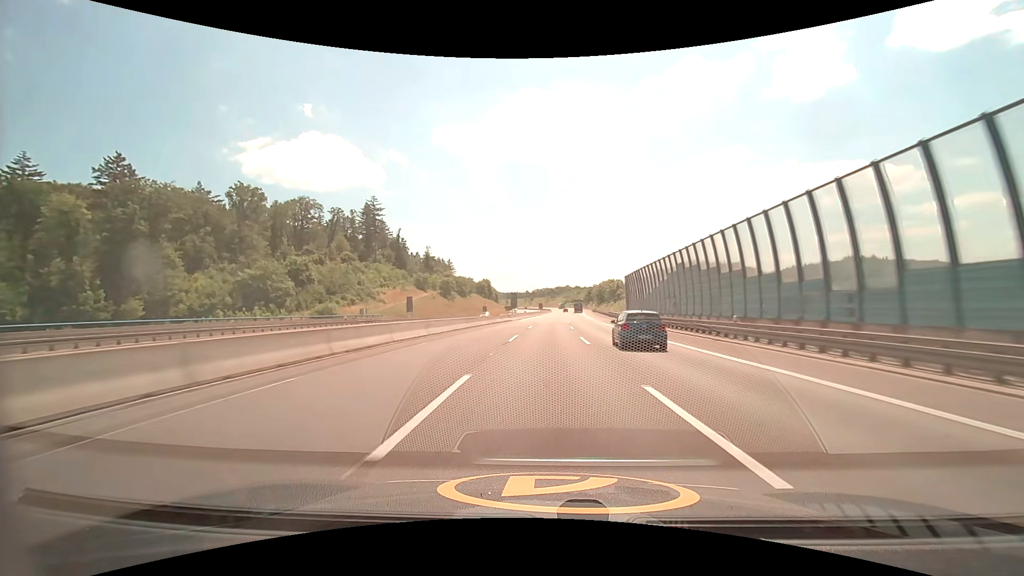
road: motorway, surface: asphalt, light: Day
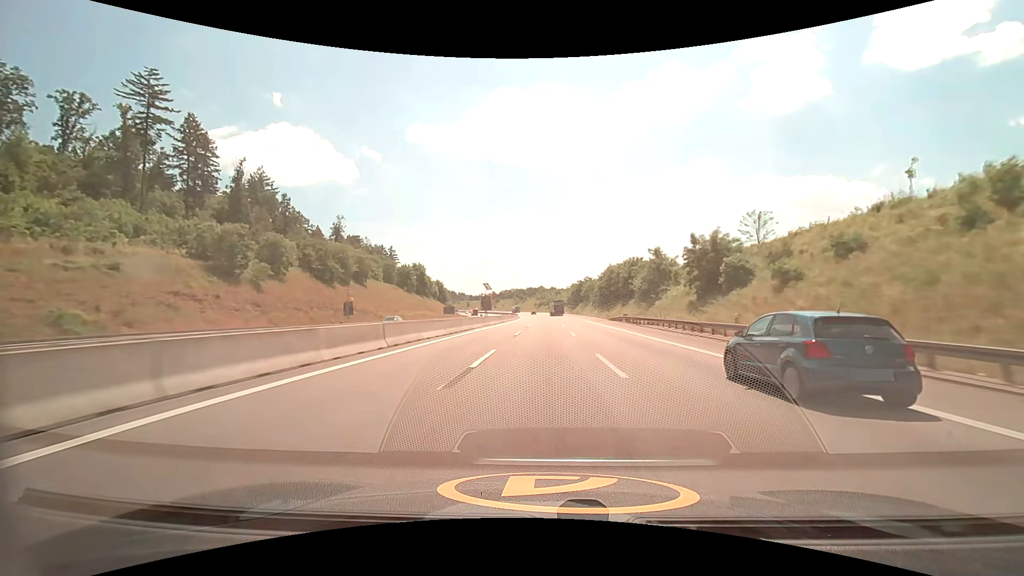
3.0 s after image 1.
(+3.4, +99.7) m; +3°
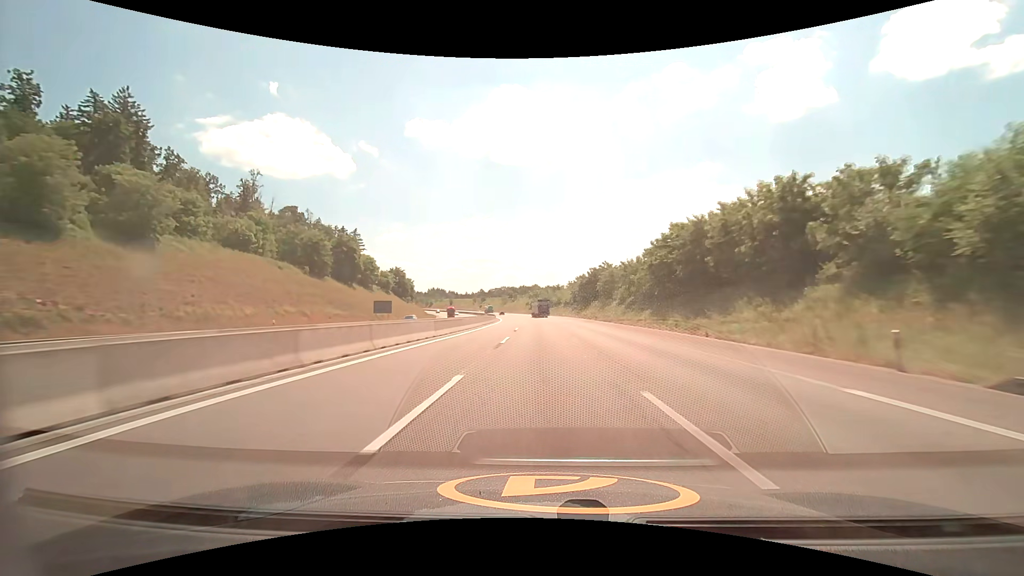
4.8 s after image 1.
(+0.5, +61.2) m; +1°
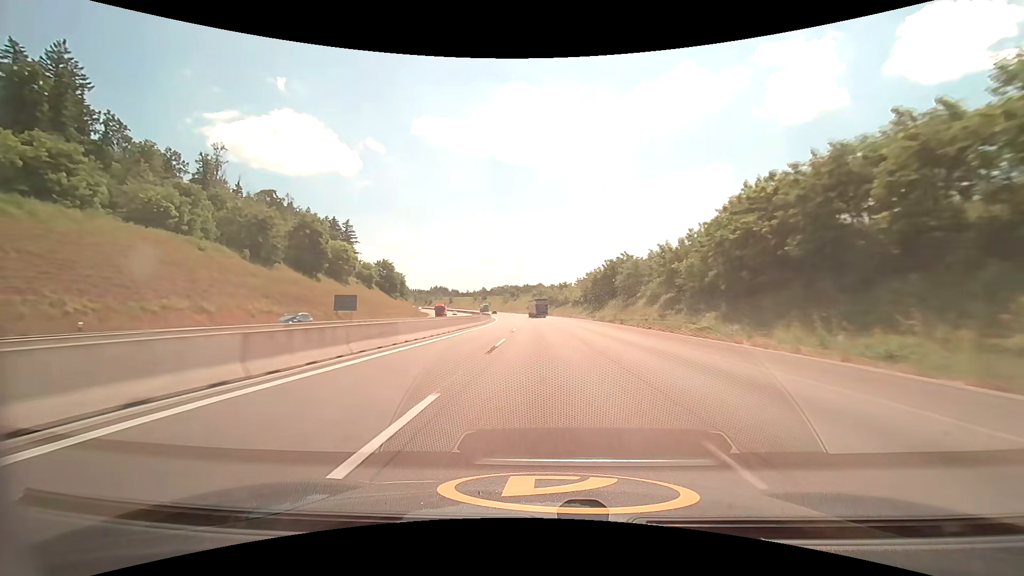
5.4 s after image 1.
(-0.1, +20.5) m; 0°
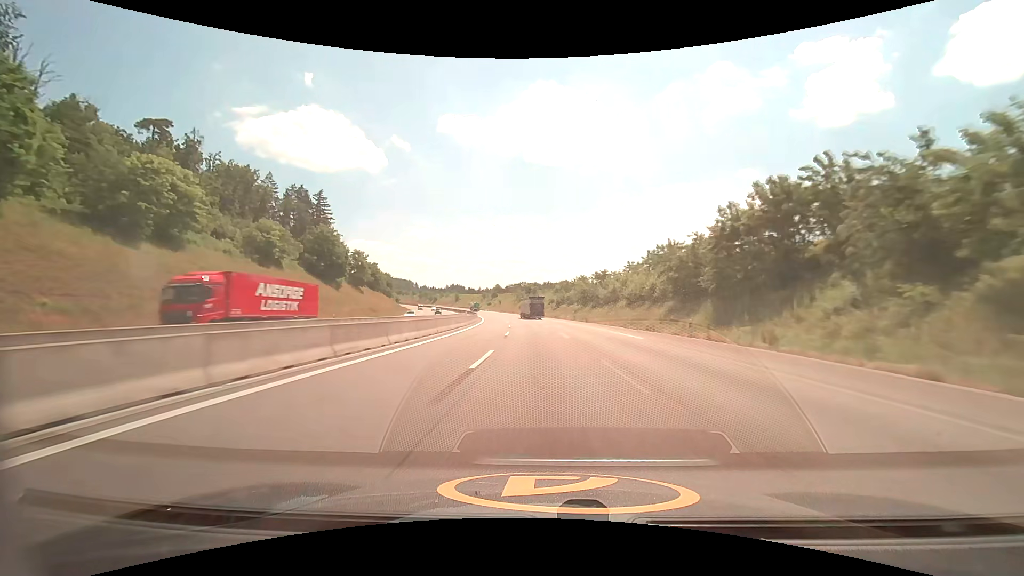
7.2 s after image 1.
(-1.1, +61.6) m; -2°
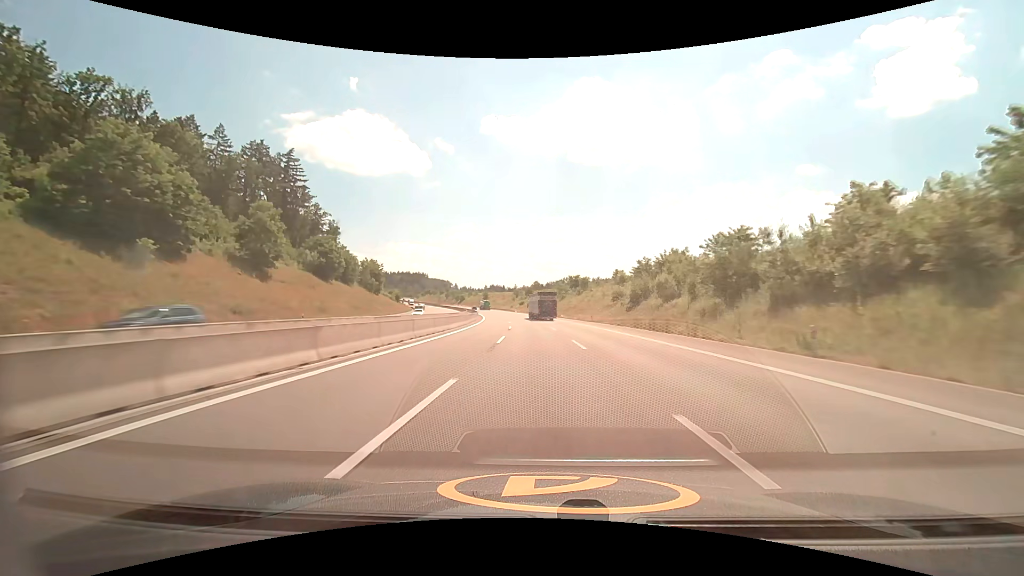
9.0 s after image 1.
(-2.2, +61.7) m; -5°
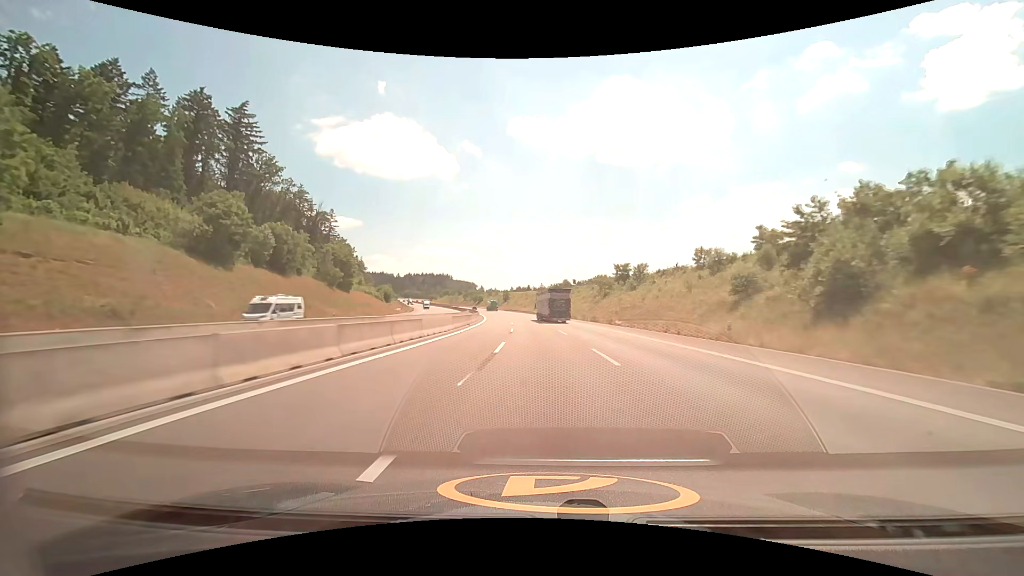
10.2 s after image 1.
(-1.3, +41.2) m; -3°
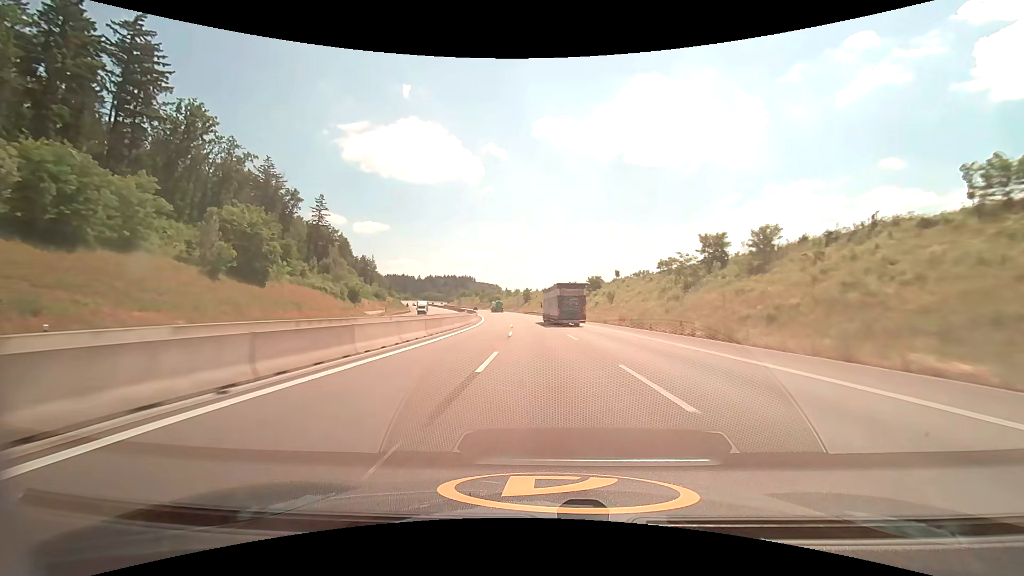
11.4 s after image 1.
(-1.0, +41.2) m; -3°
(0, +10) (0, +20) (-1, +30) (-1, +40) (-2, +50) (-2, +60) (-3, +70) (-4, +80) (-5, +90) (-7, +100) m
